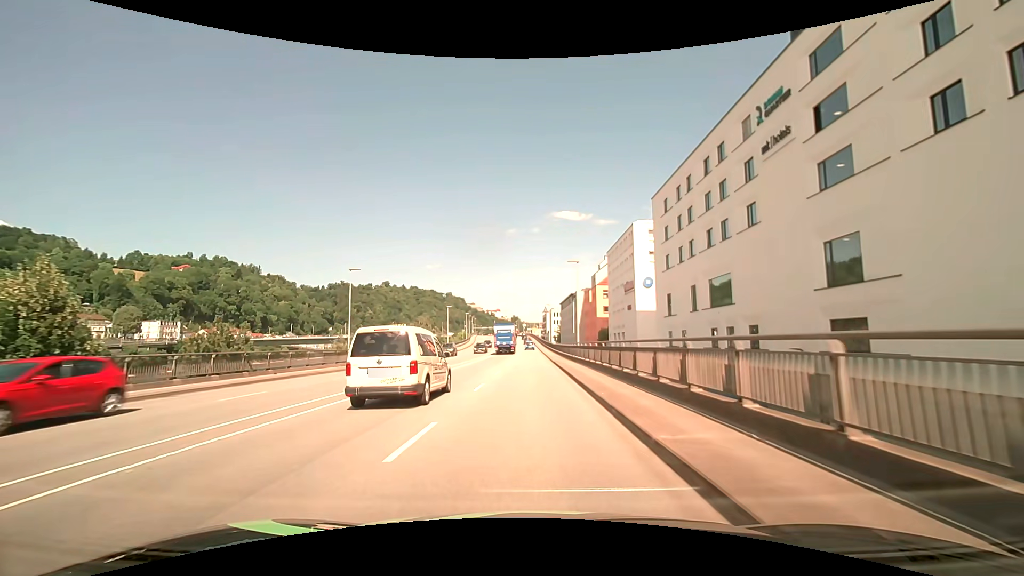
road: primary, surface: asphalt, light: Day
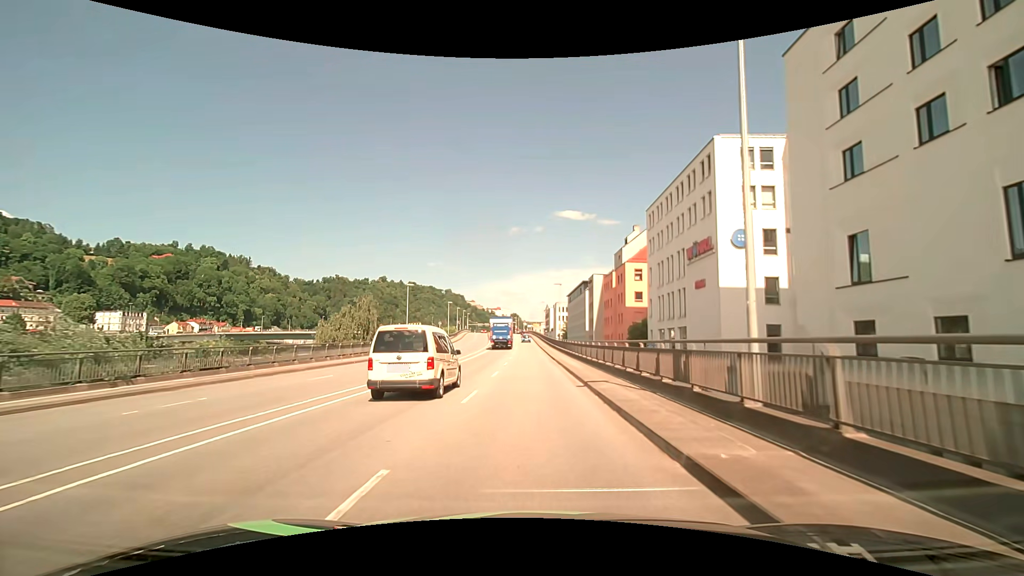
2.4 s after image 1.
(0.0, +30.5) m; 0°
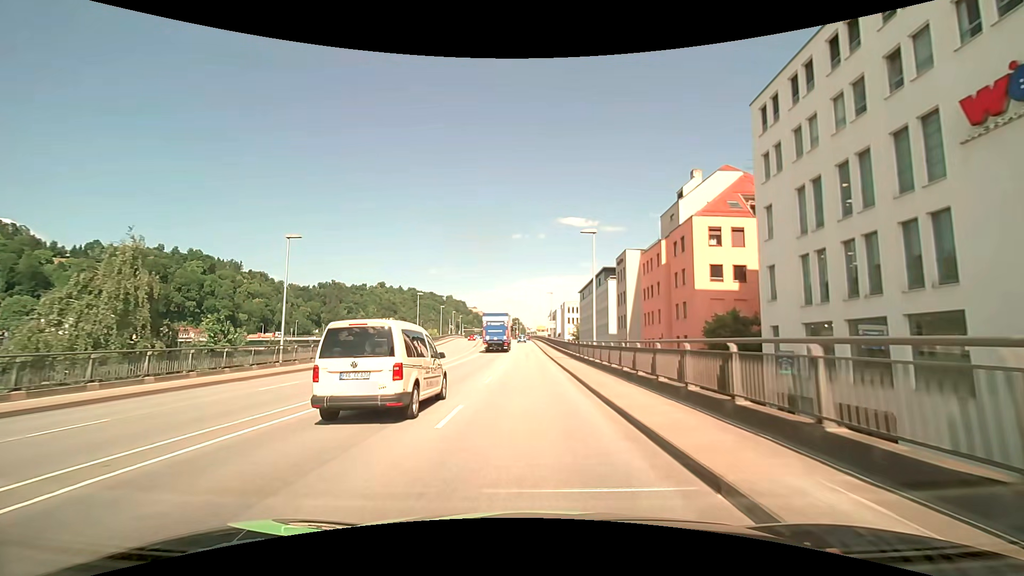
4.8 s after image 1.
(0.0, +30.4) m; 0°
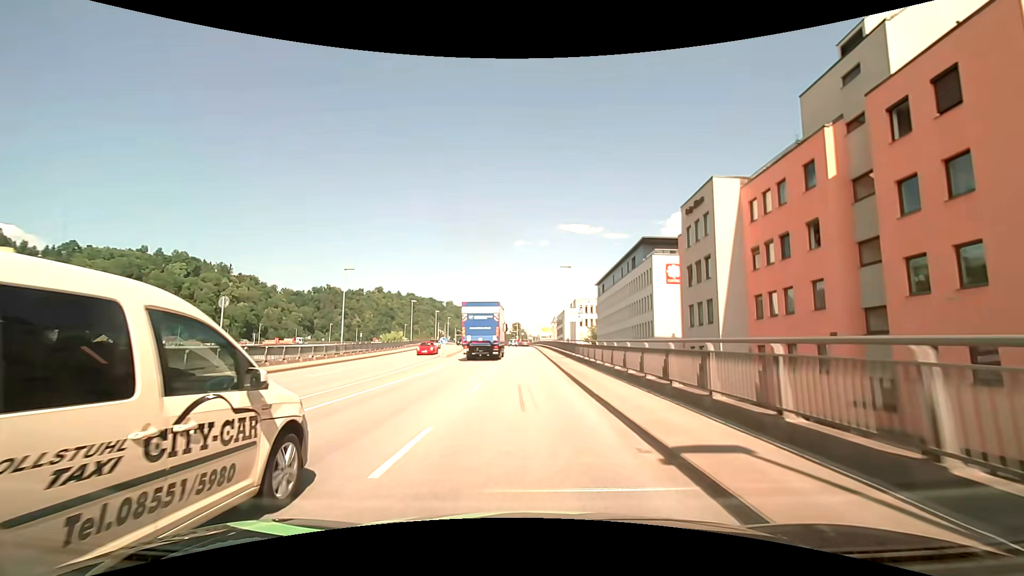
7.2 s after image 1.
(0.0, +30.2) m; 0°
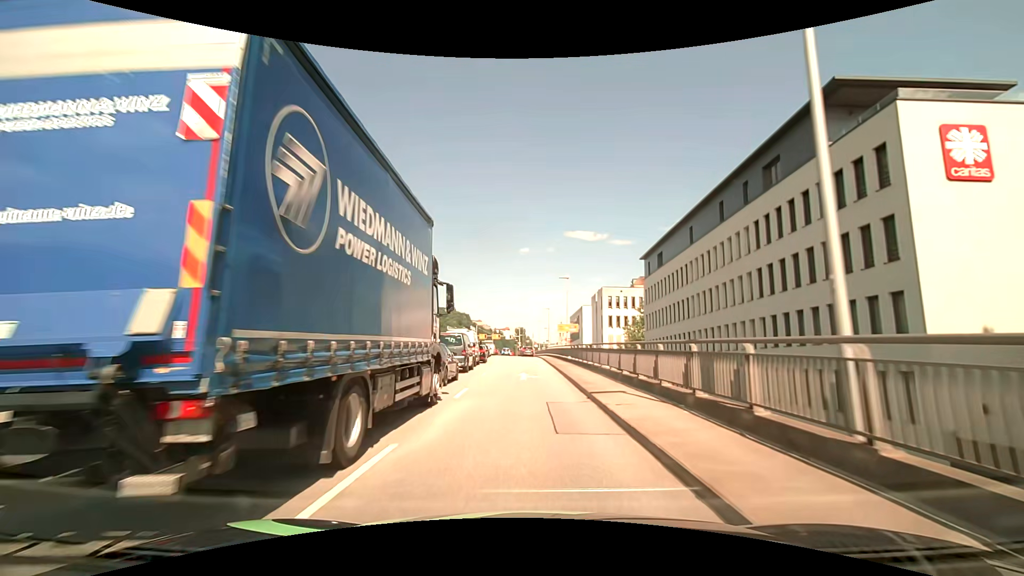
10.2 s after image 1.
(-0.4, +37.3) m; -1°
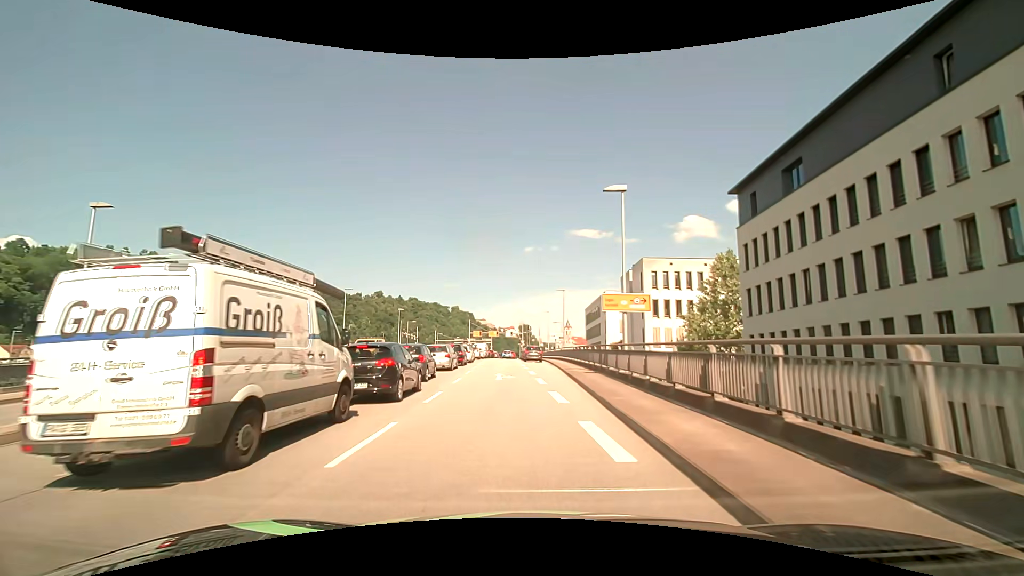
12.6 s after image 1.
(0.0, +26.2) m; -1°
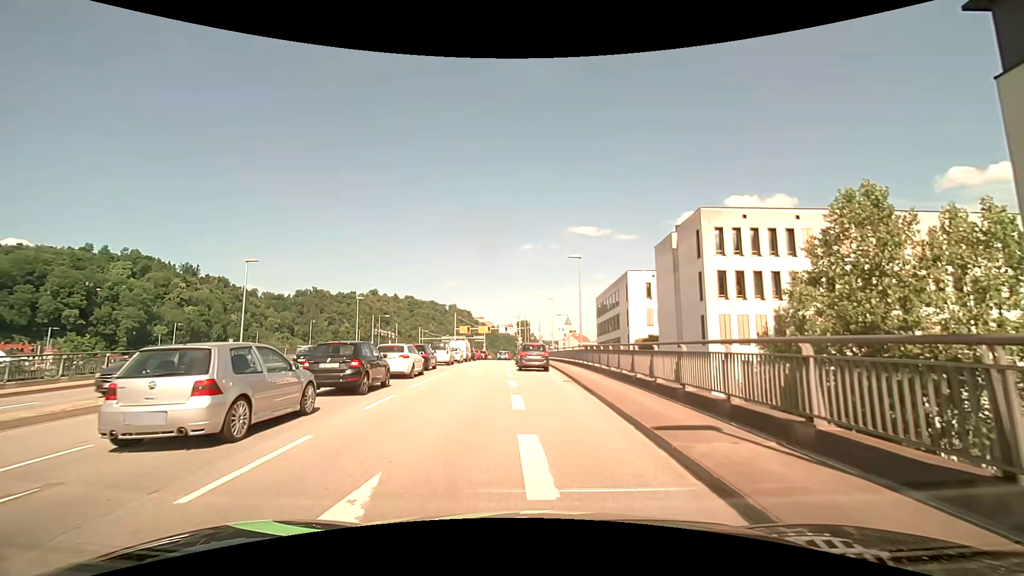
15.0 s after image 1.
(+0.1, +19.2) m; 0°
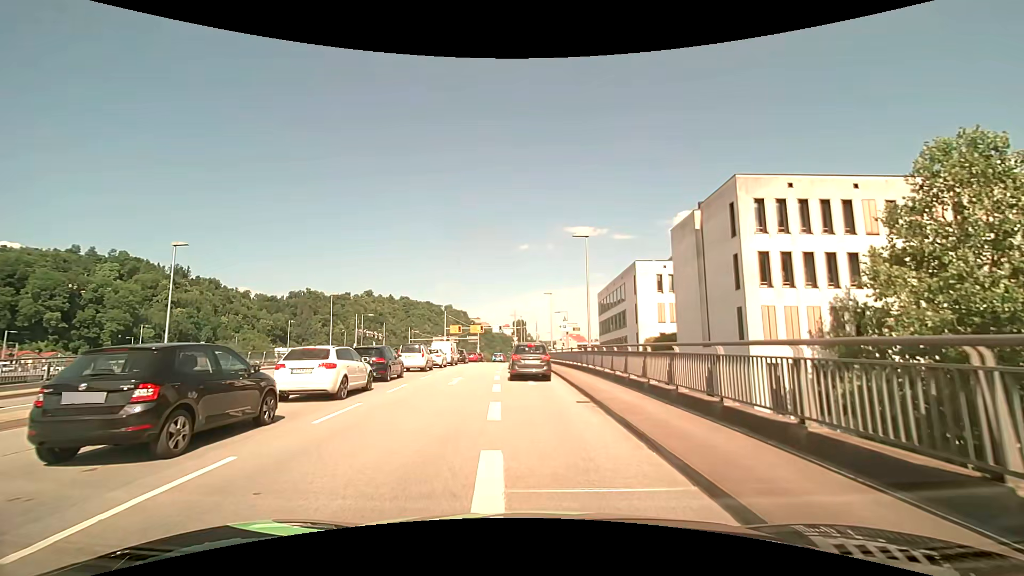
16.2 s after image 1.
(+0.1, +6.9) m; +1°
